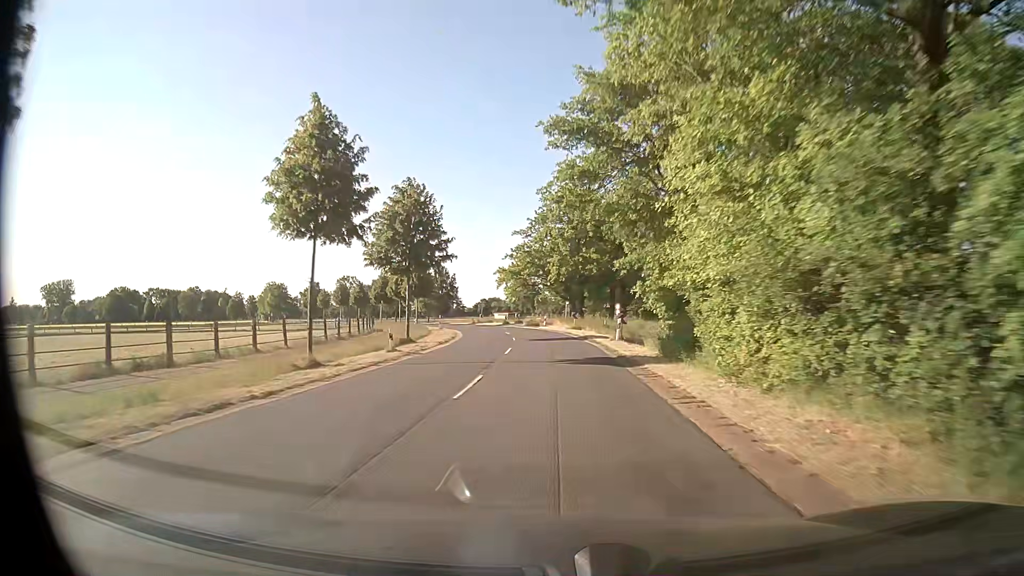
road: secondary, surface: asphalt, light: Day
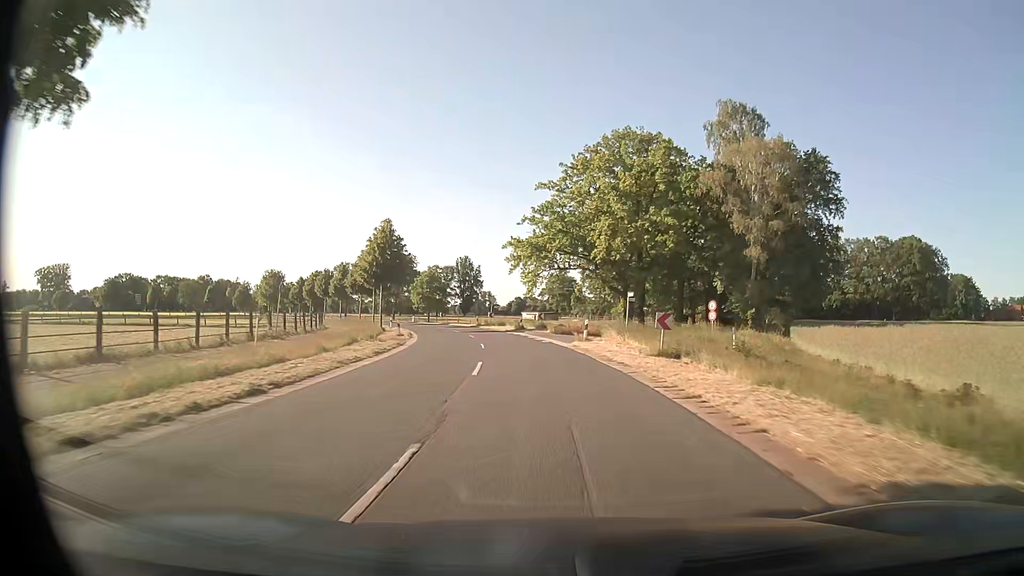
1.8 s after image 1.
(-0.7, +32.2) m; -3°
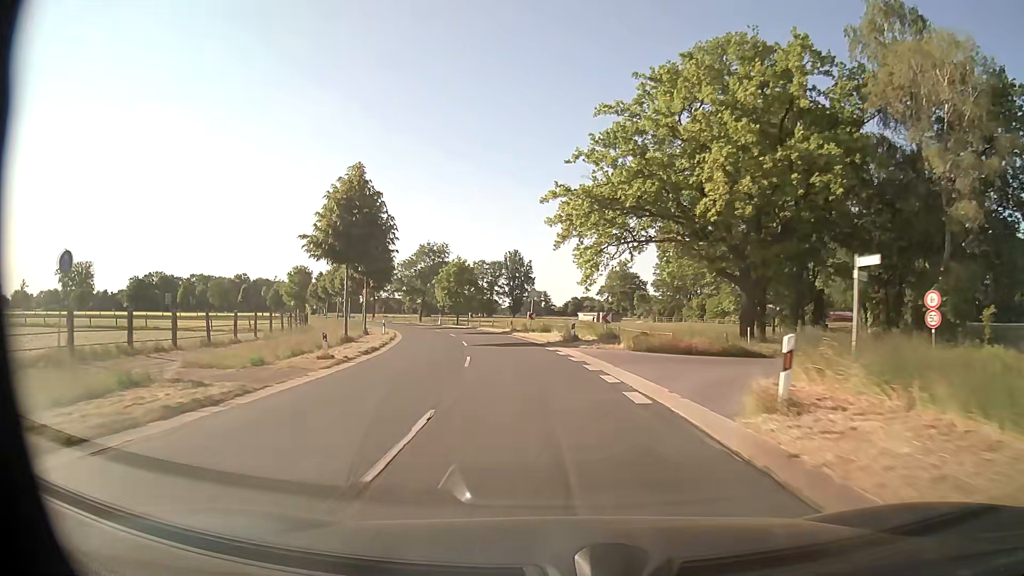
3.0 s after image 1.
(-0.8, +21.5) m; -5°
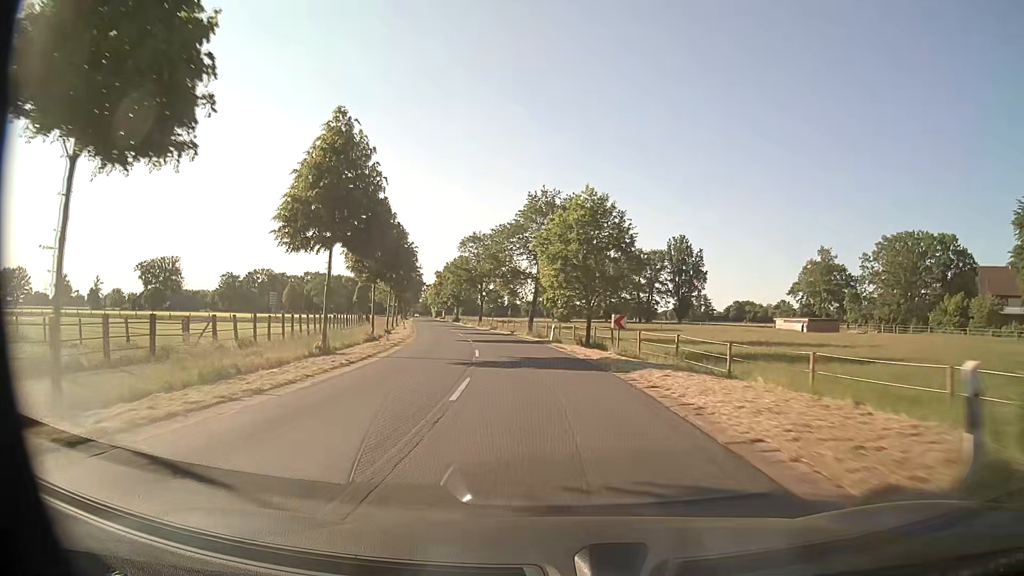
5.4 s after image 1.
(-4.8, +42.8) m; -13°
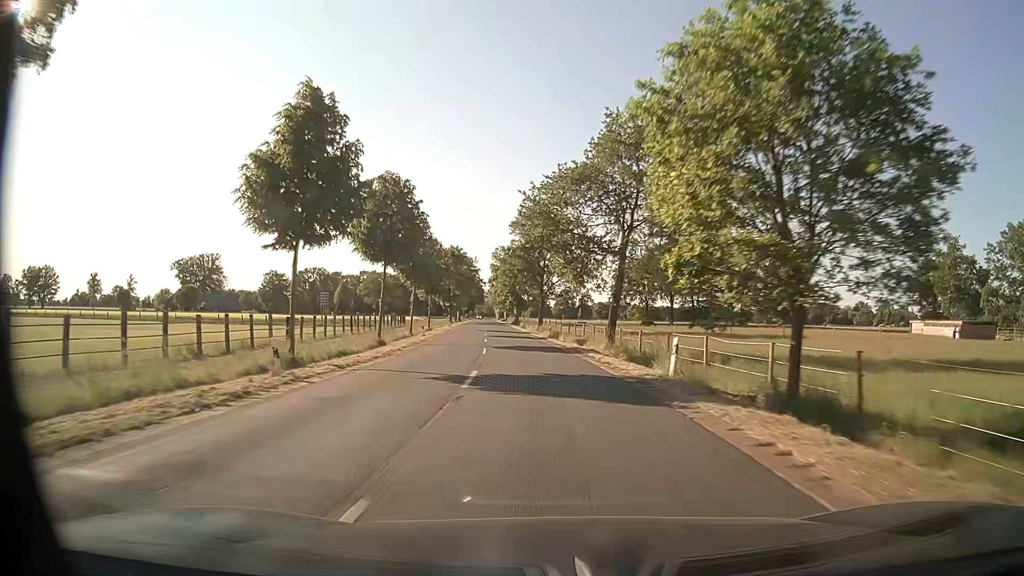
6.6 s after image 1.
(-1.2, +22.4) m; -6°
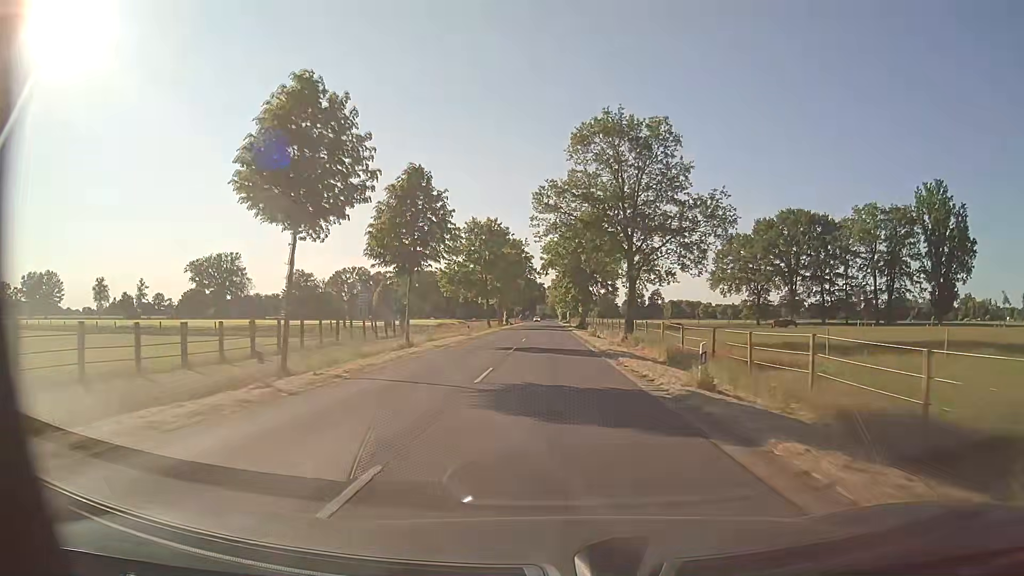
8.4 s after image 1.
(-2.1, +35.2) m; -6°
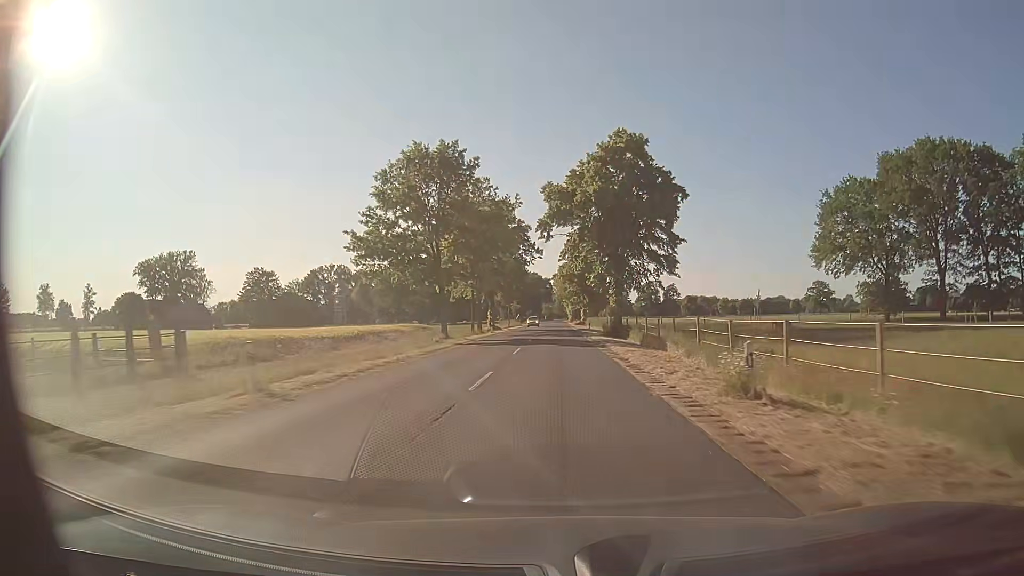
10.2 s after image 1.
(-0.2, +37.9) m; -1°
